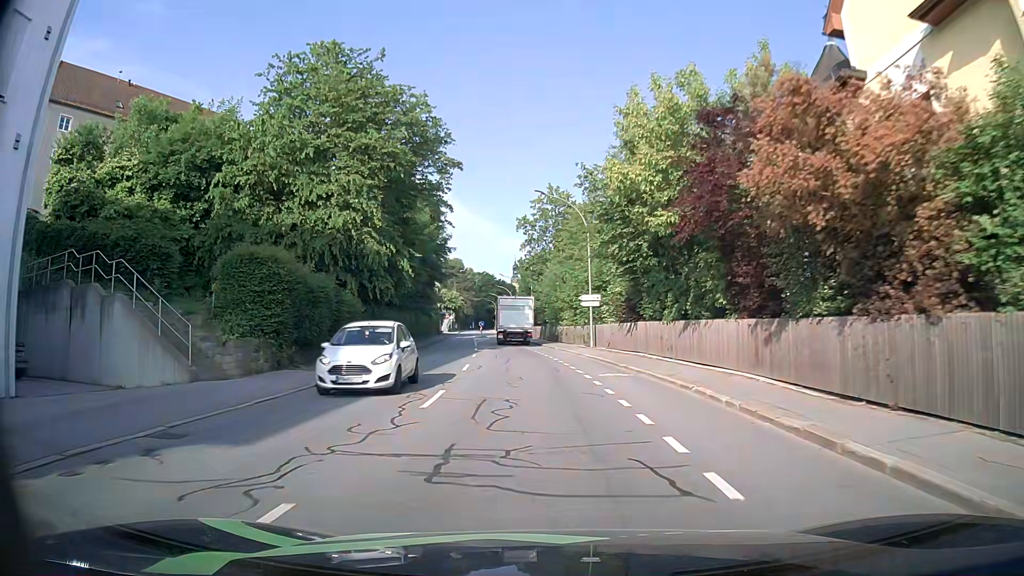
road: tertiary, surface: asphalt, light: Day
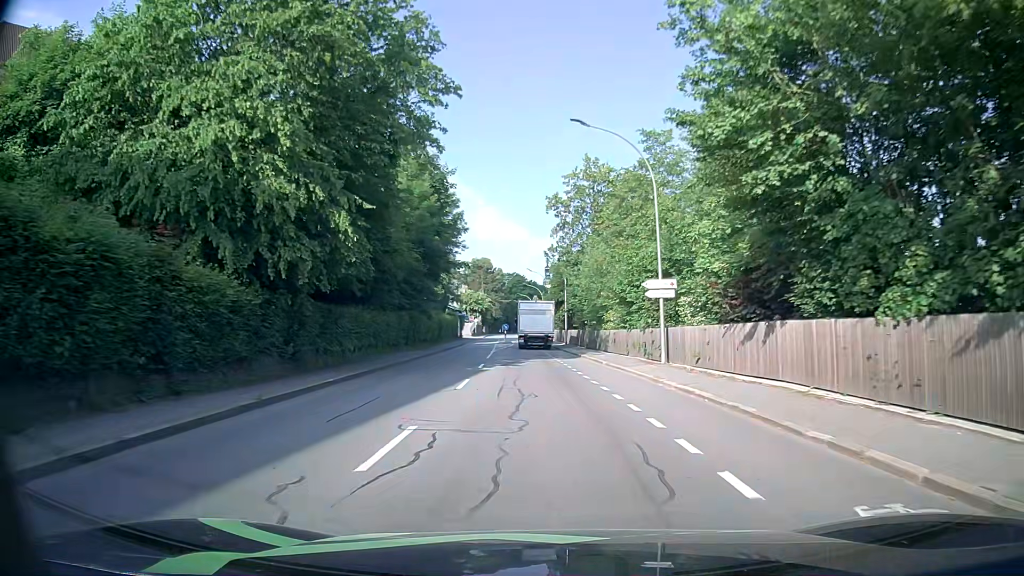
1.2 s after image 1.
(-0.5, +13.9) m; -3°
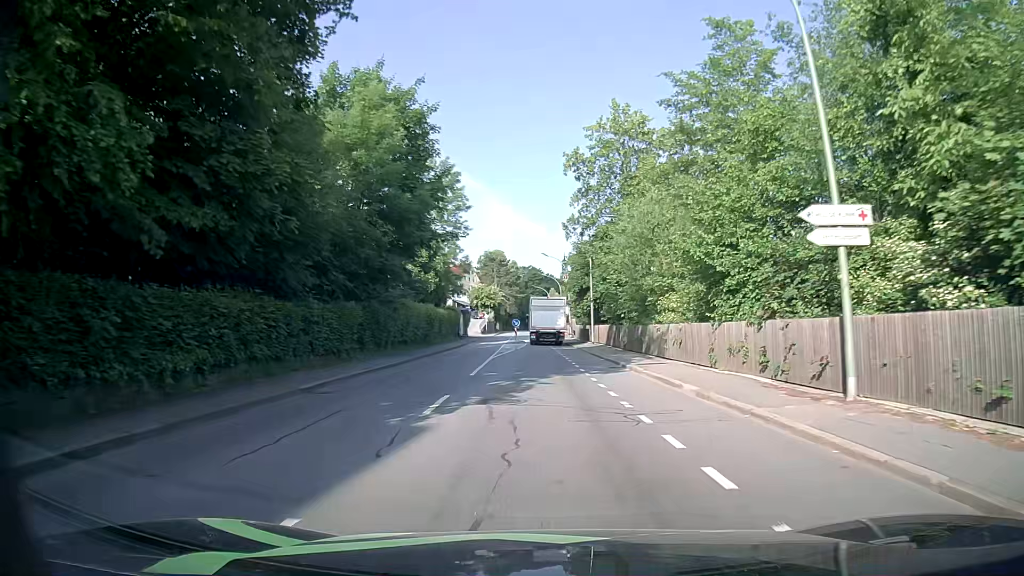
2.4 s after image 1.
(-0.2, +13.7) m; -1°
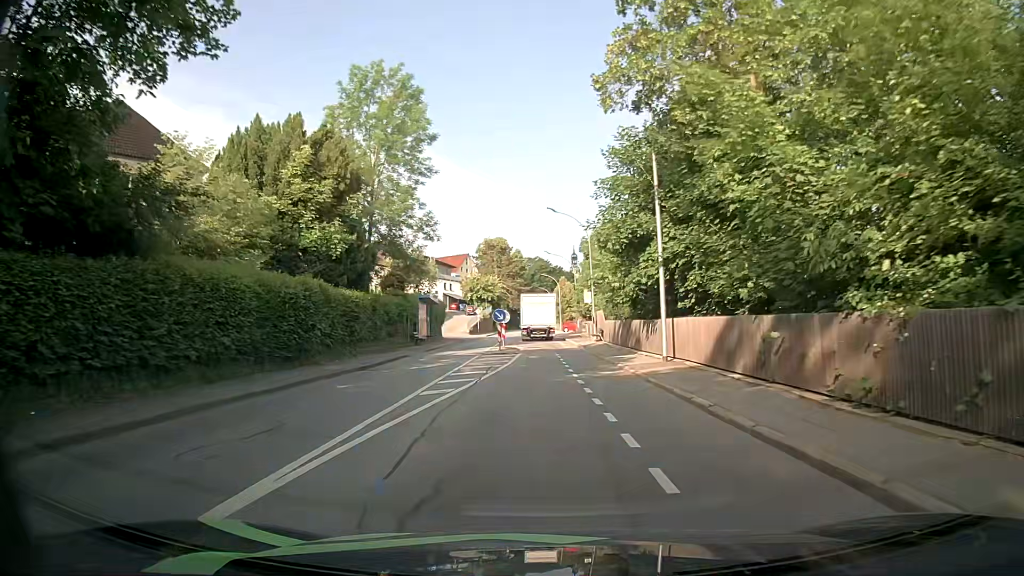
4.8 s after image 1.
(-0.4, +26.0) m; -2°
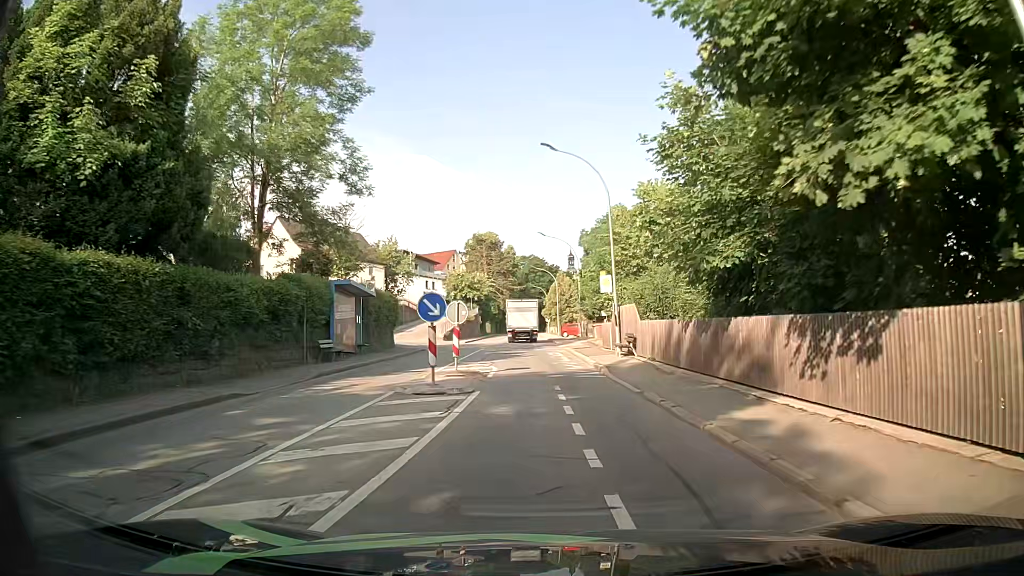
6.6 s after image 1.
(+0.3, +16.7) m; +2°
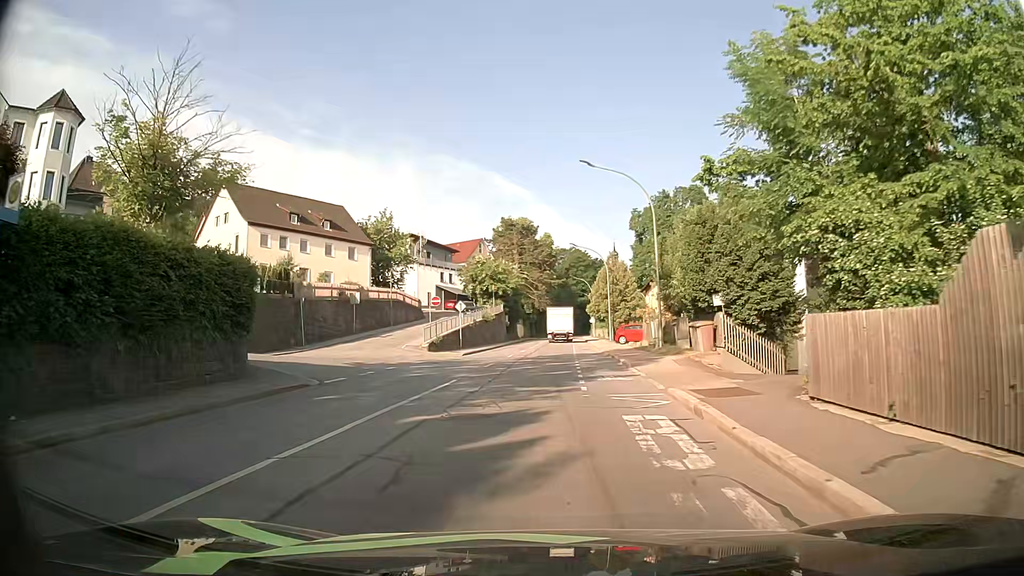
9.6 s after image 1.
(-0.5, +24.8) m; -4°
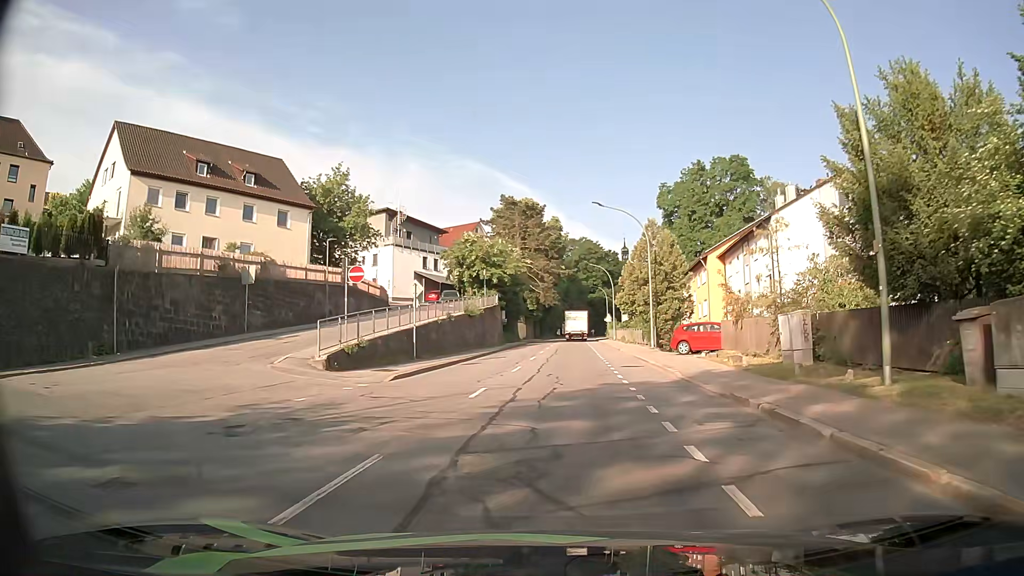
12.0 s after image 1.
(-0.4, +20.1) m; 0°
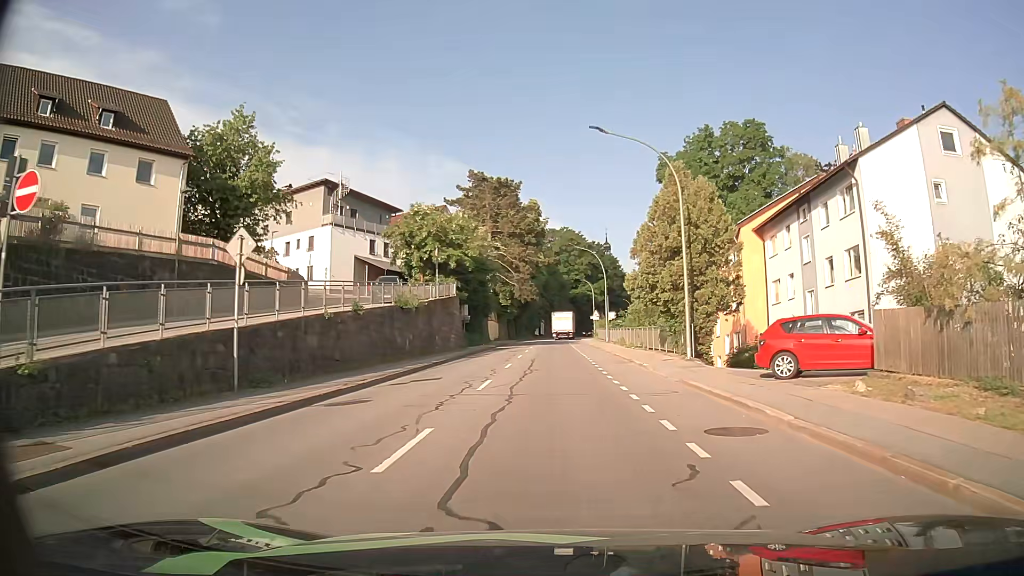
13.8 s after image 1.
(+0.3, +15.9) m; +2°
(0, +10) (0, +20) (0, +30) (0, +40) (0, +50) (0, +60) (0, +70) (+1, +80) (+1, +90) (+2, +100) m
